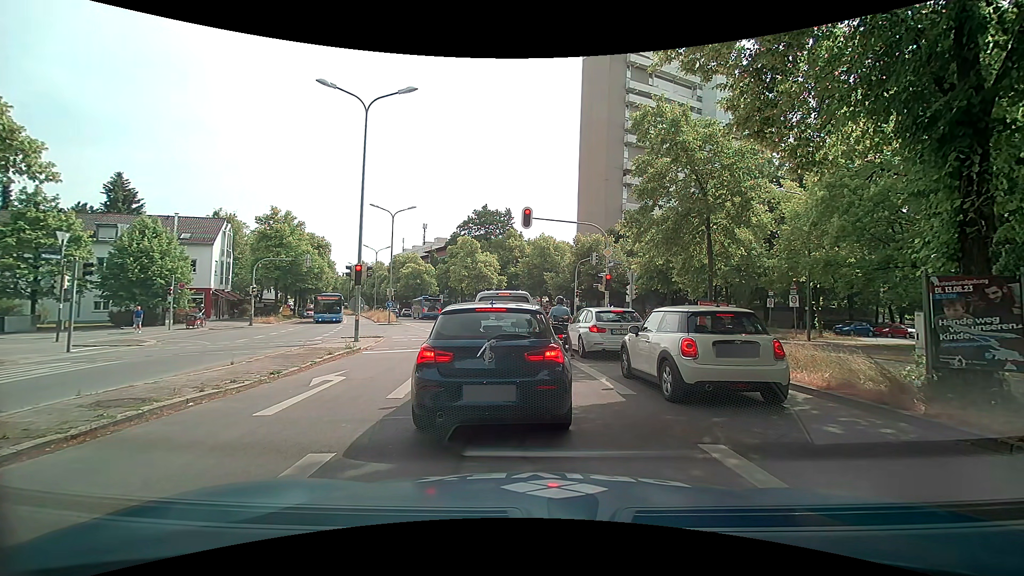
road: secondary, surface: asphalt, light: Day
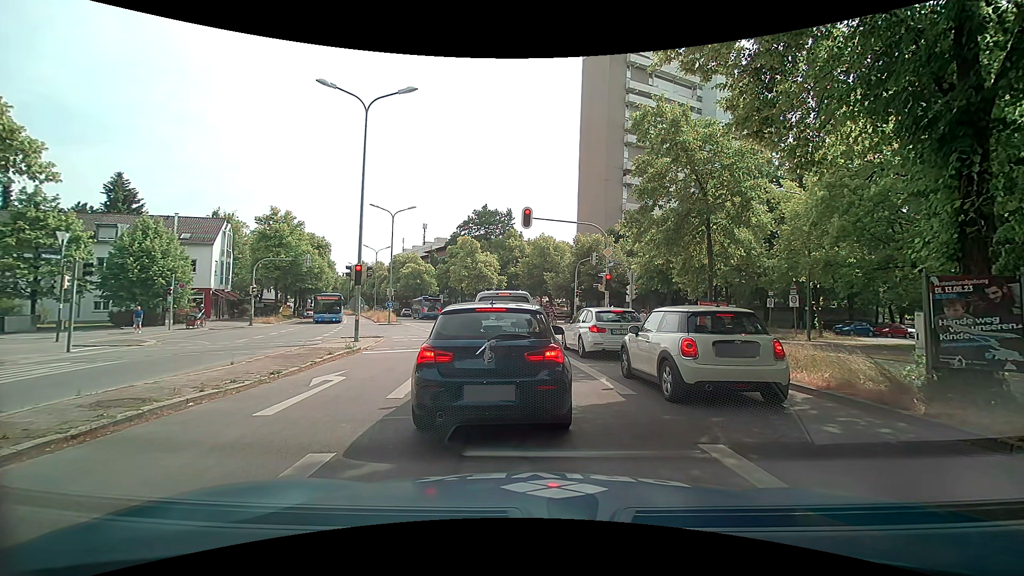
(0.0, 0.0) m; 0°
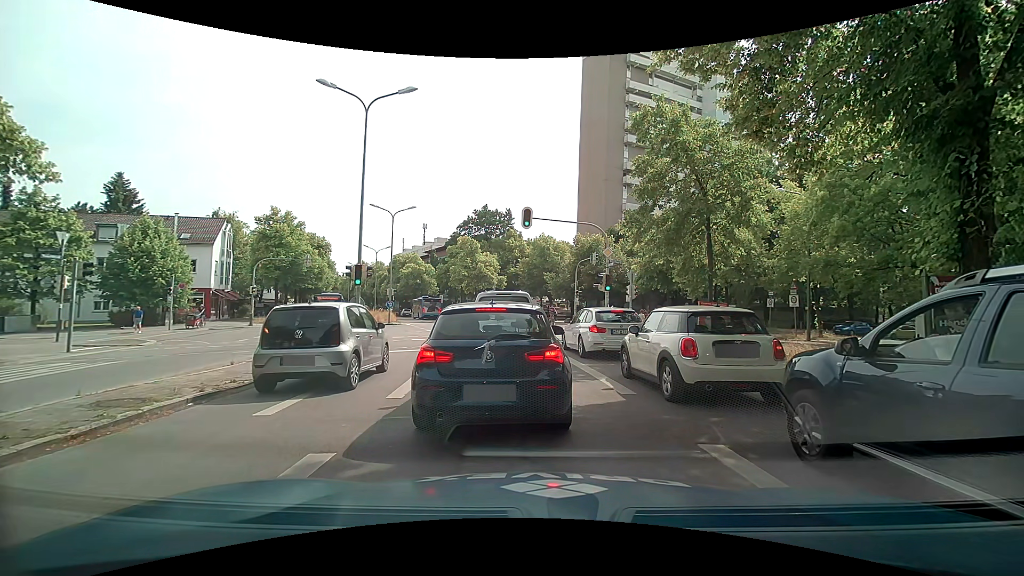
(0.0, 0.0) m; 0°
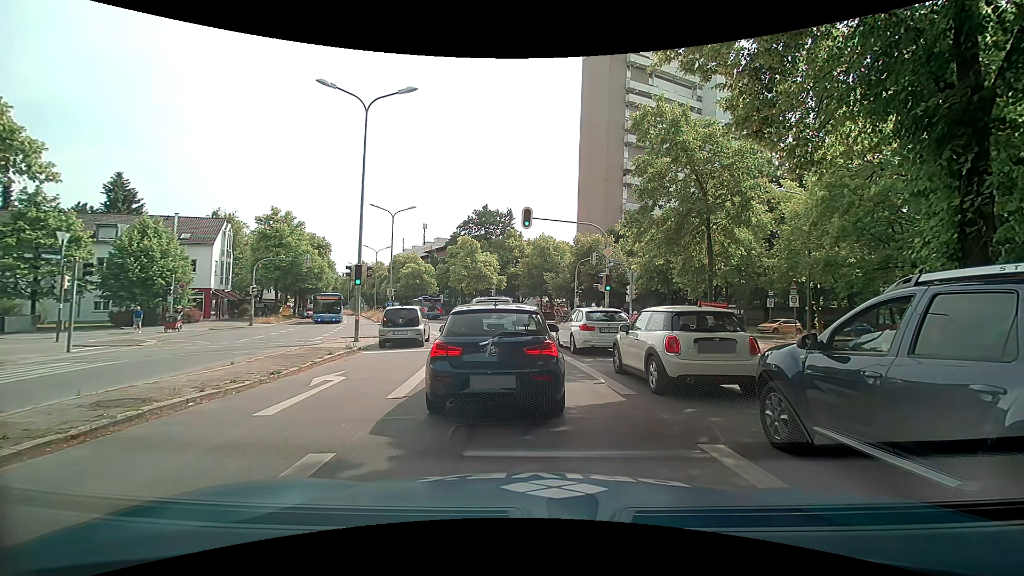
(0.0, 0.0) m; 0°
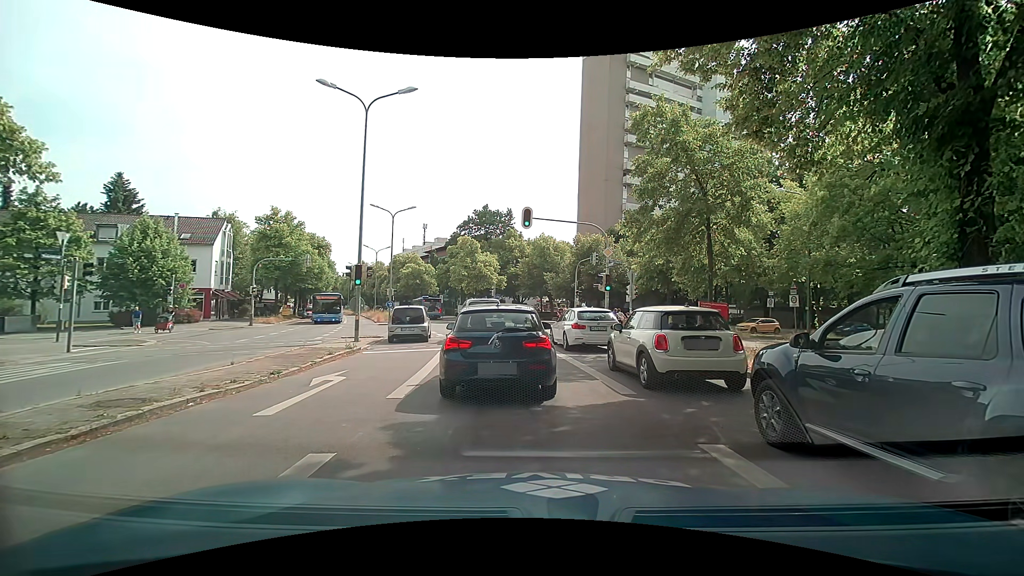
(0.0, 0.0) m; 0°
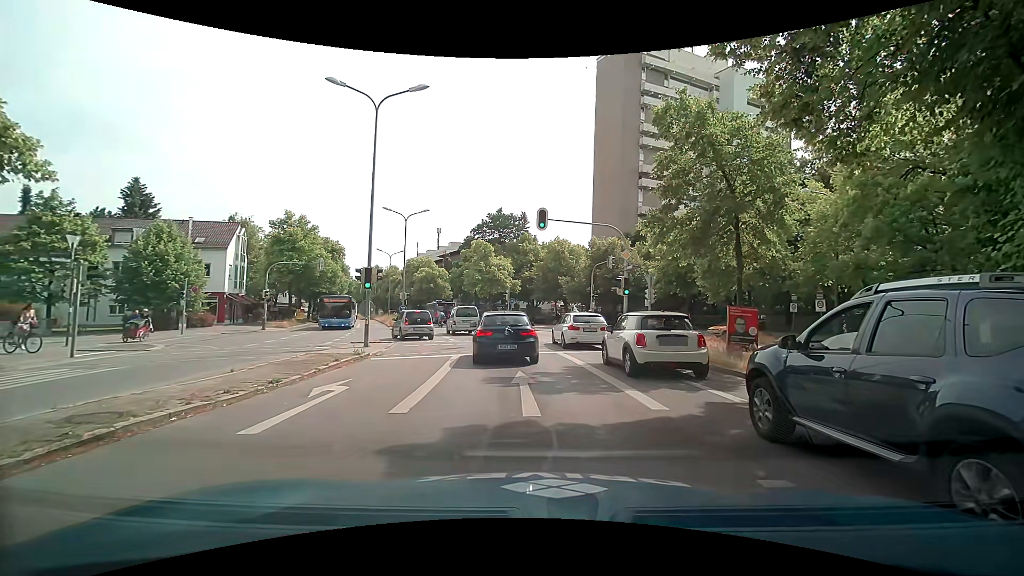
(0.0, +0.8) m; 0°
